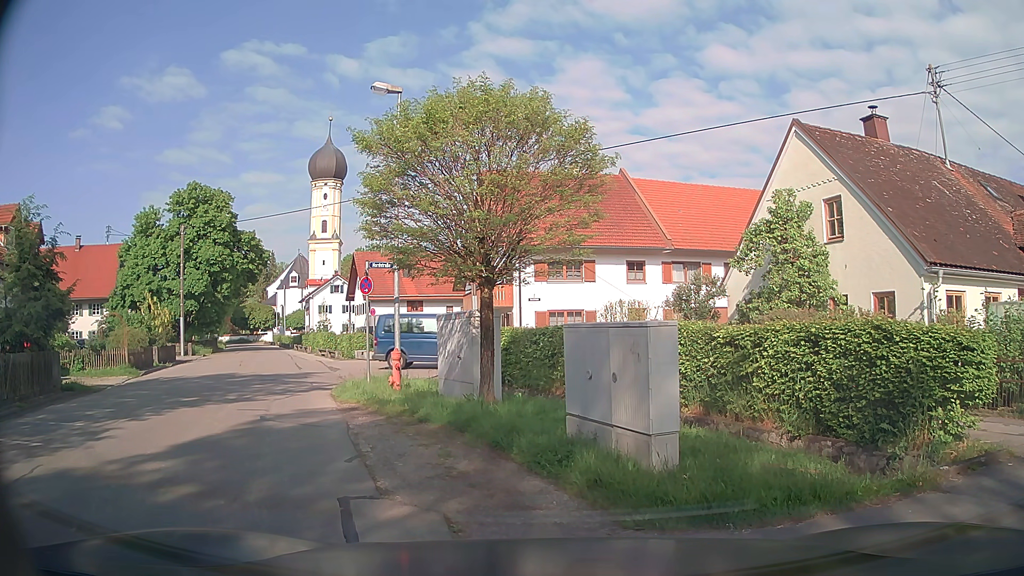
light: Day
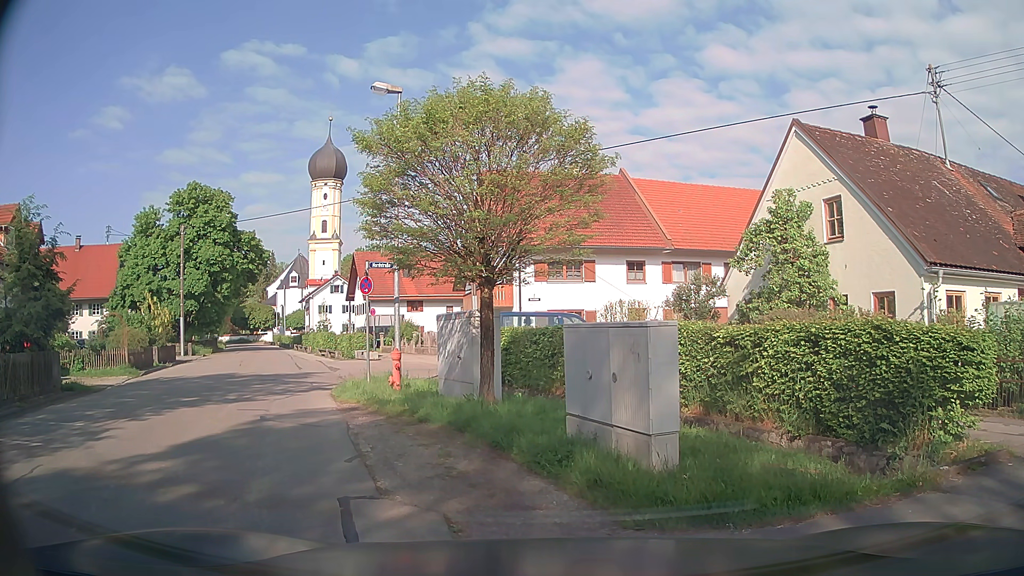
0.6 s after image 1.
(0.0, 0.0) m; 0°
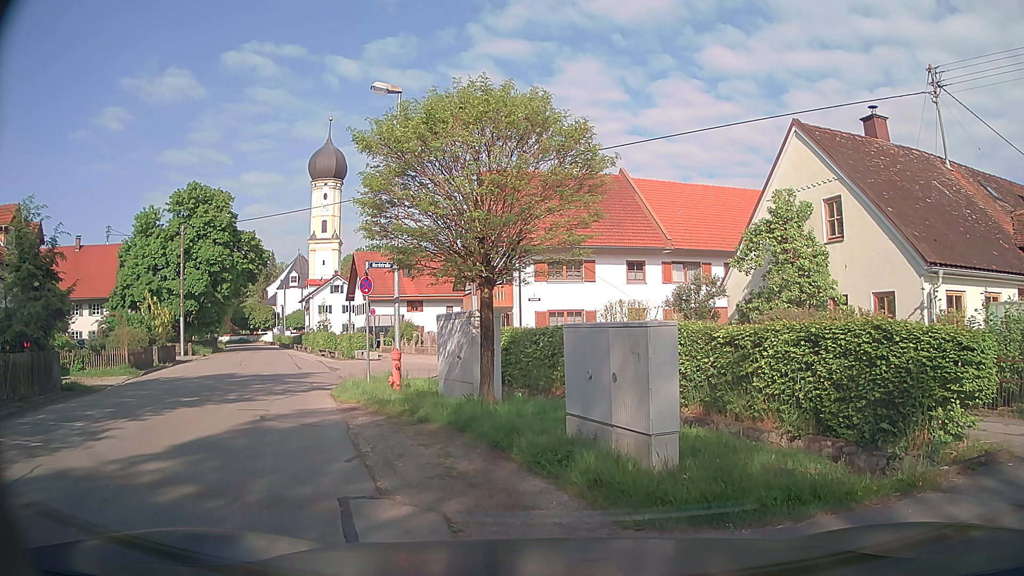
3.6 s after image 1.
(0.0, 0.0) m; 0°
